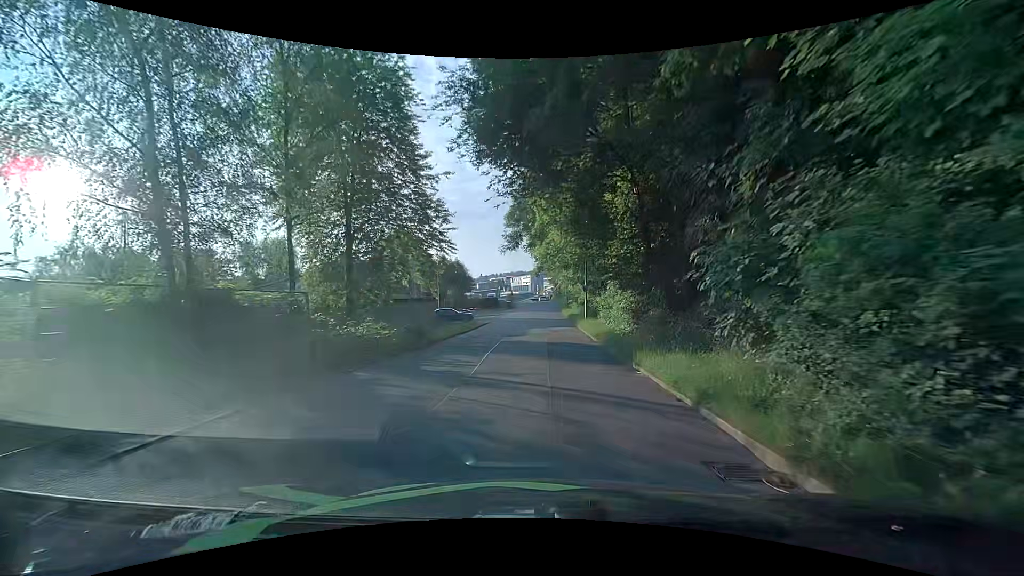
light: Day
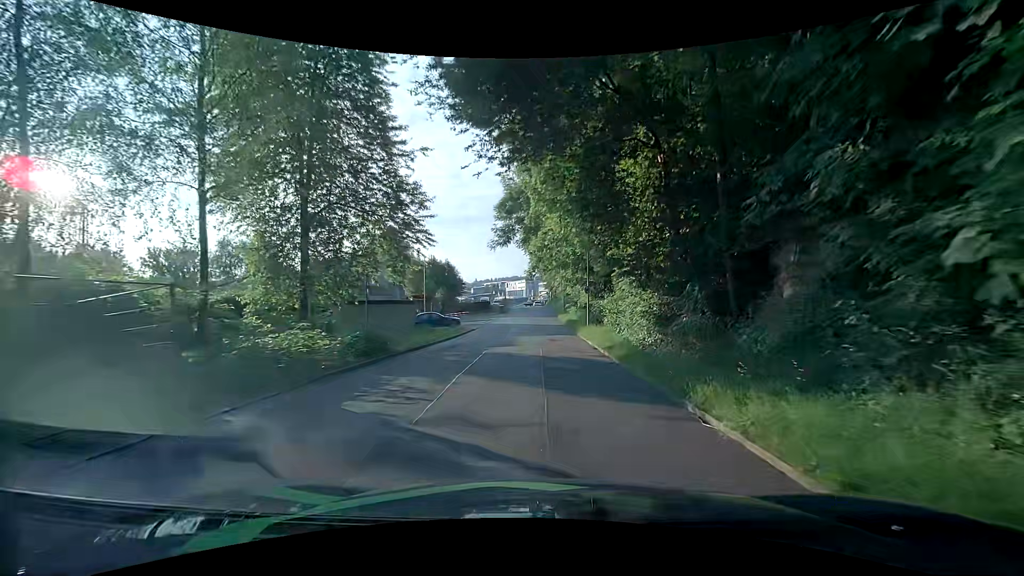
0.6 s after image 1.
(+0.1, +4.5) m; +2°
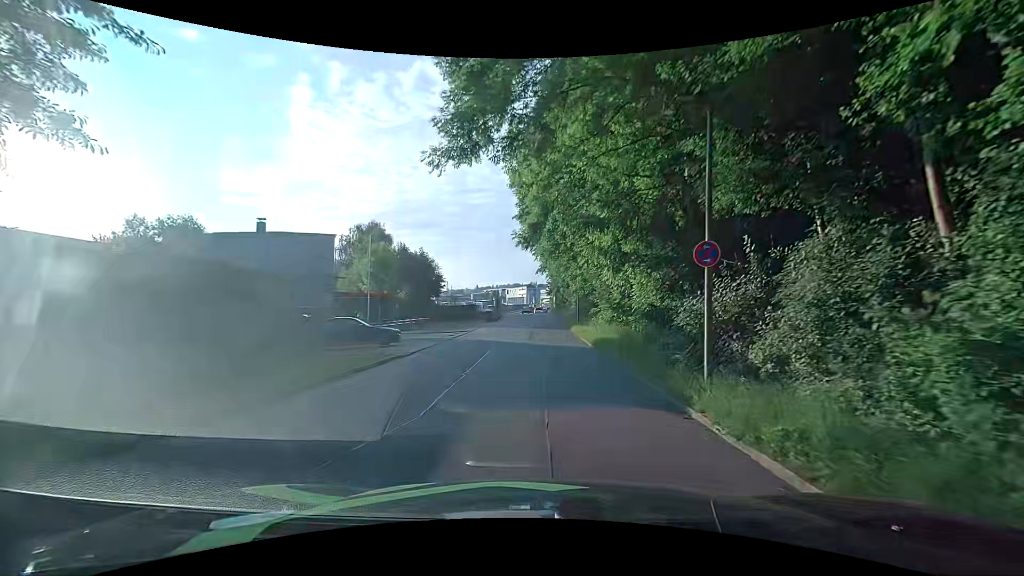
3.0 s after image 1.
(-0.1, +18.3) m; -2°
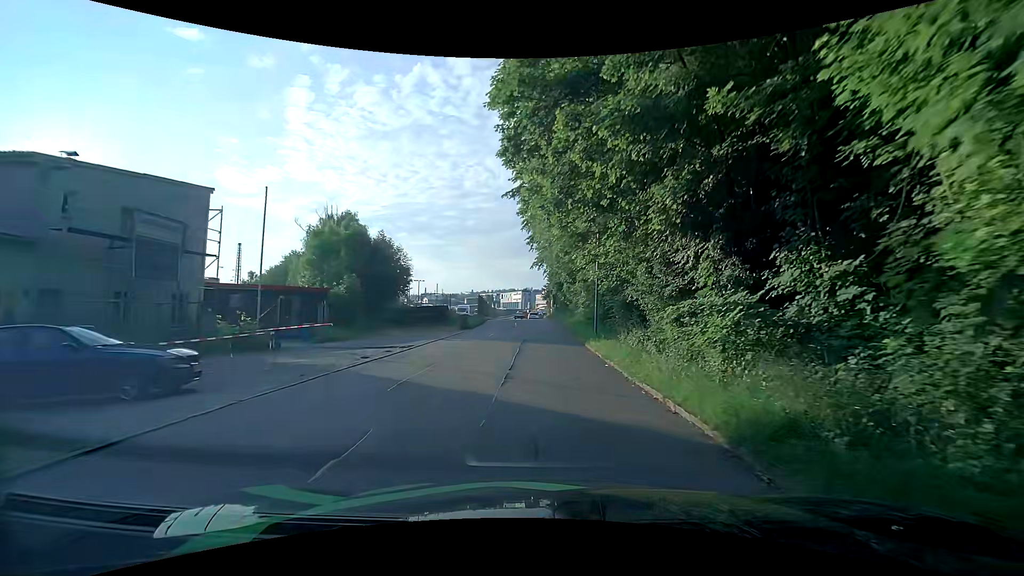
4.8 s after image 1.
(+0.2, +13.7) m; +2°
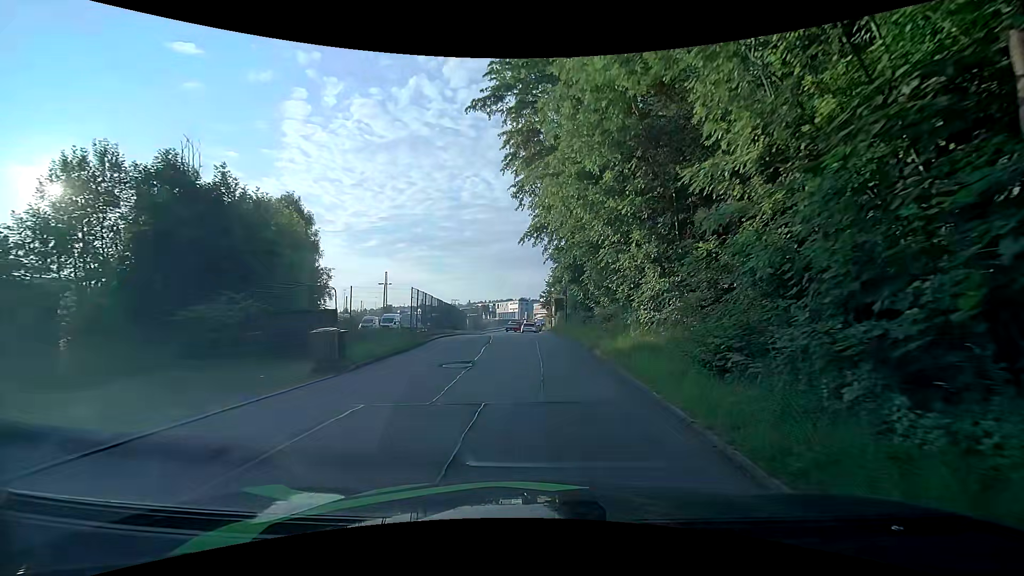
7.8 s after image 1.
(-0.1, +22.4) m; +1°
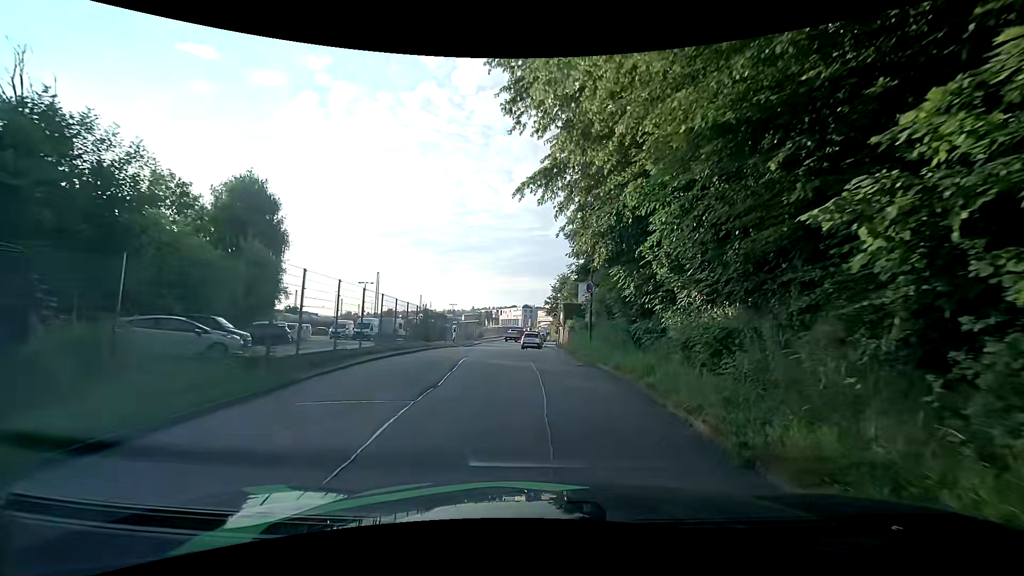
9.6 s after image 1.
(-0.3, +11.7) m; -1°
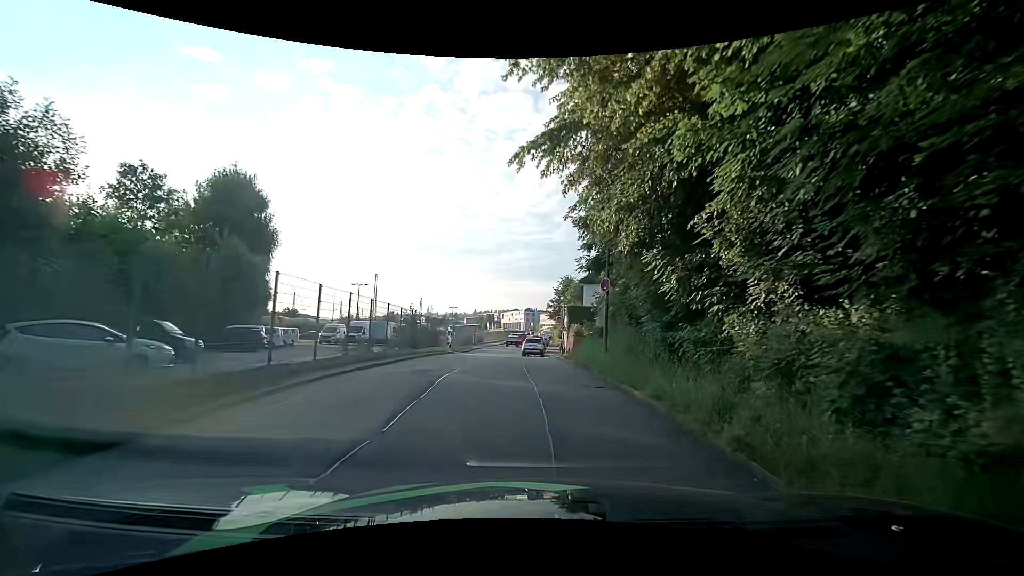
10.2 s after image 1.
(0.0, +3.5) m; 0°
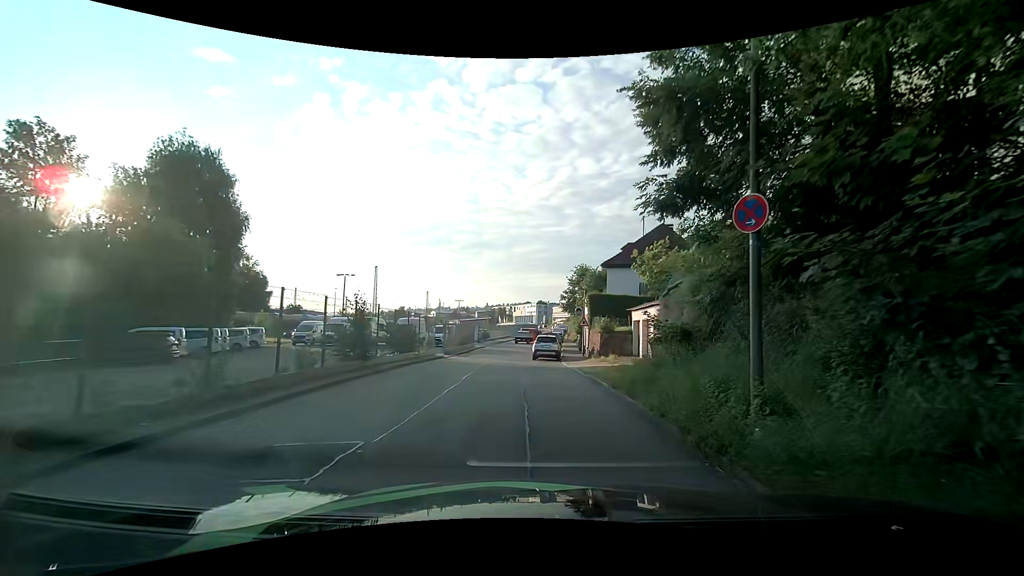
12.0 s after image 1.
(-0.1, +9.4) m; -1°
(0, +10) (-1, +20) (-3, +30) (-3, +40) (-3, +50) (-2, +60) (-2, +70) (-1, +80) (-1, +90) (0, +100) m
